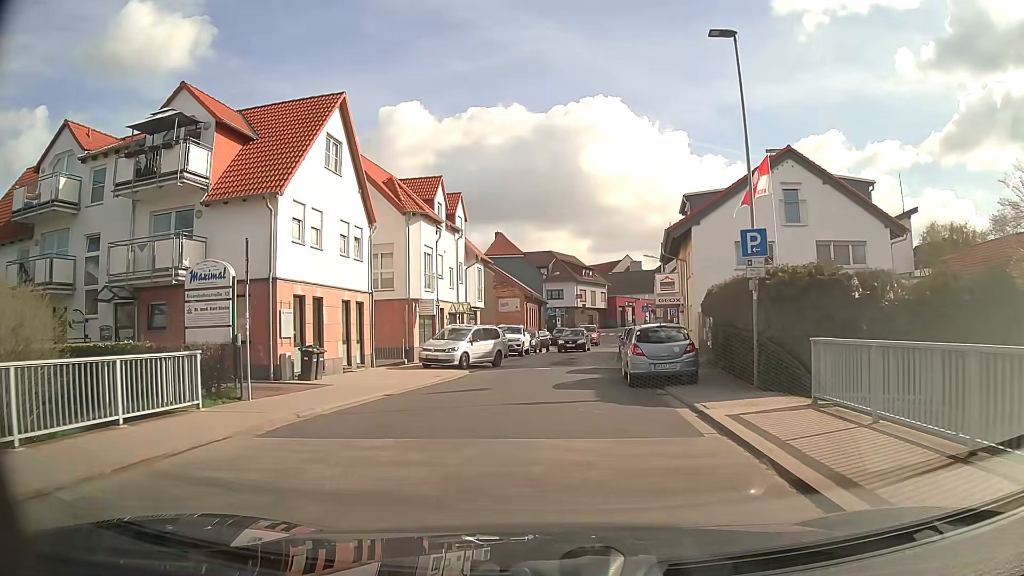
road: unclassified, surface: asphalt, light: Day
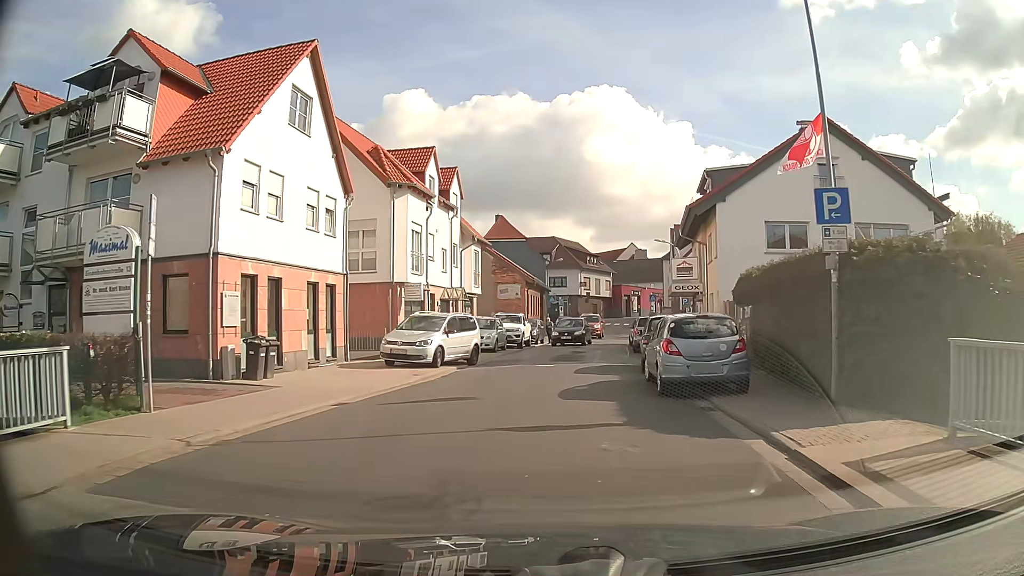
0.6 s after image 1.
(0.0, +4.0) m; 0°
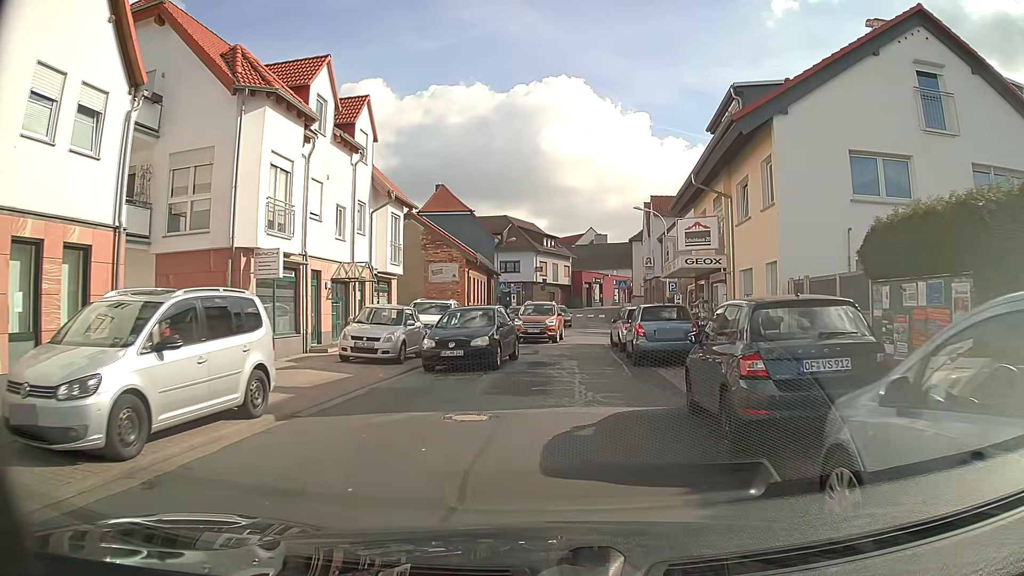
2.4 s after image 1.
(+0.3, +11.4) m; +3°
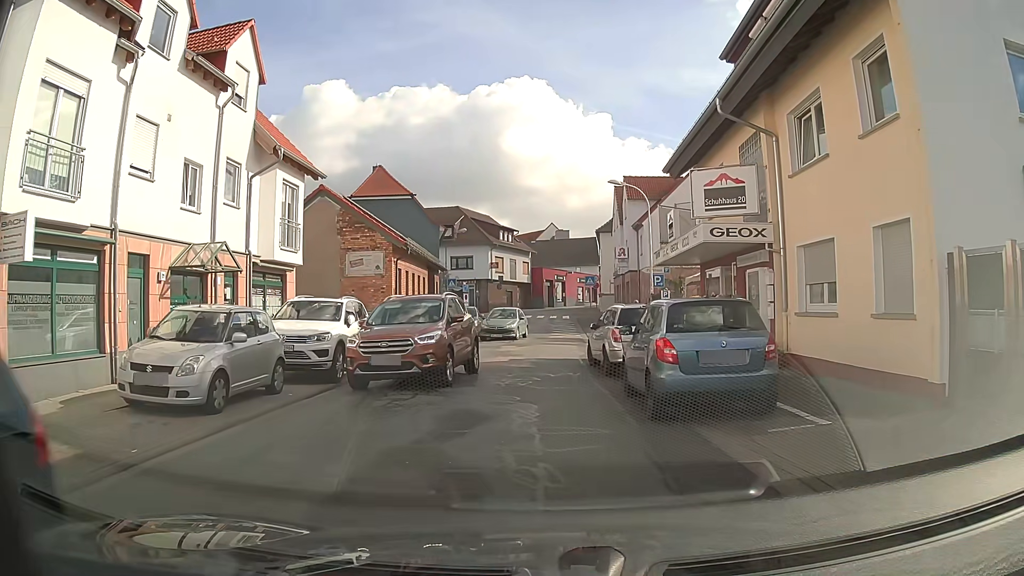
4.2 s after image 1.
(+0.4, +7.9) m; +4°
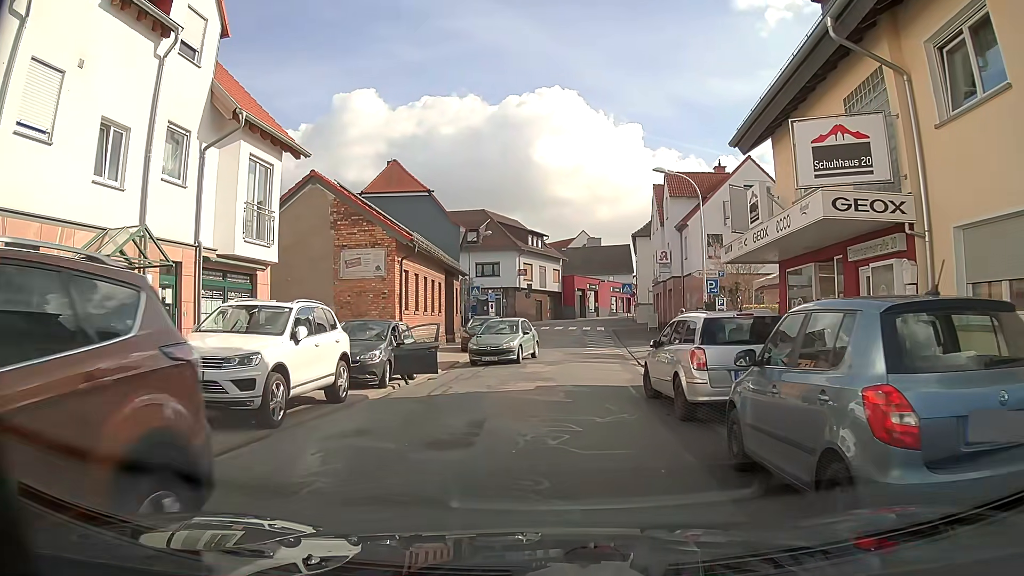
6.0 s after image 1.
(-0.1, +4.8) m; -1°
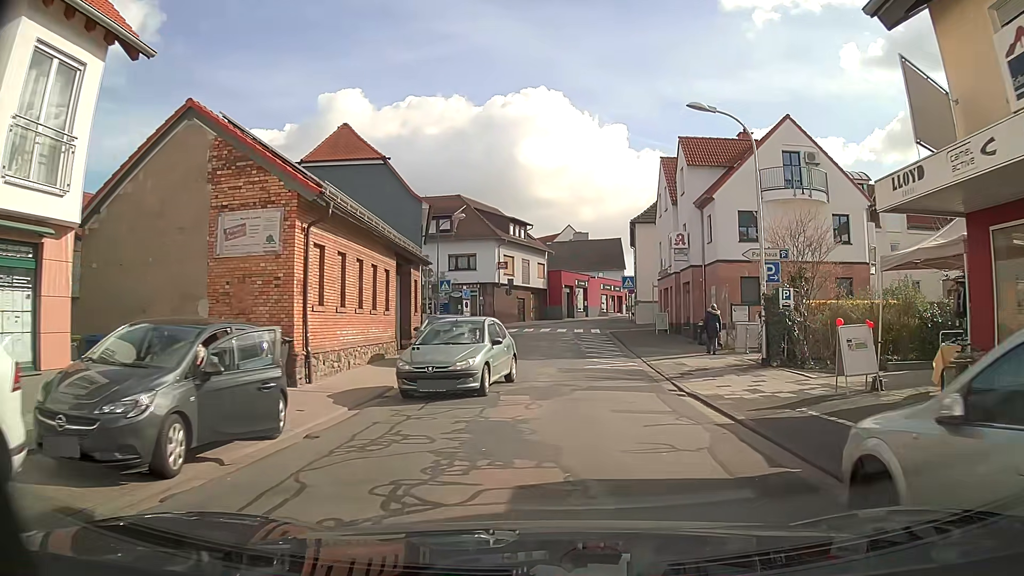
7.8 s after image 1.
(-0.3, +9.0) m; 0°
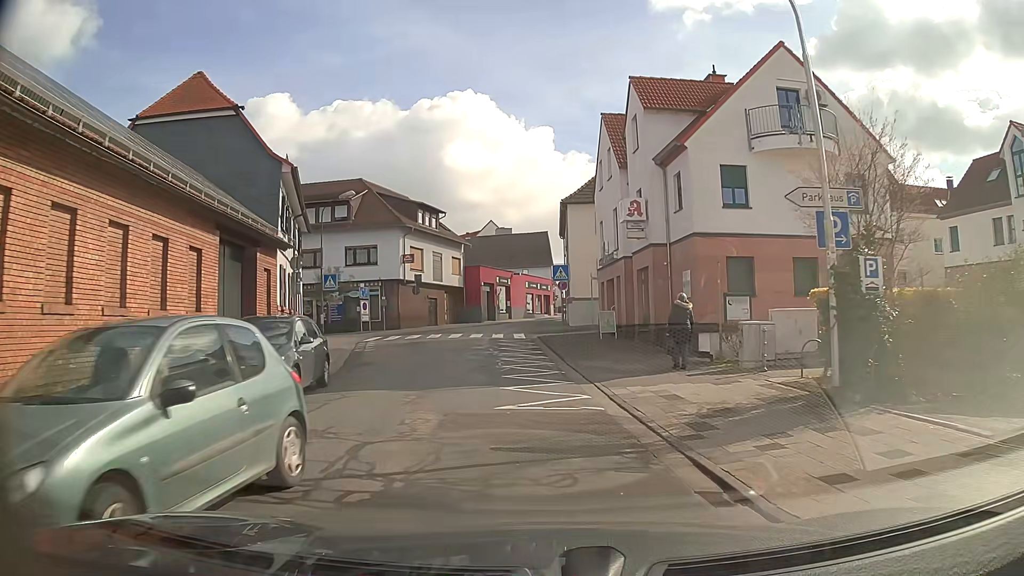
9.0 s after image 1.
(+0.6, +9.2) m; +7°
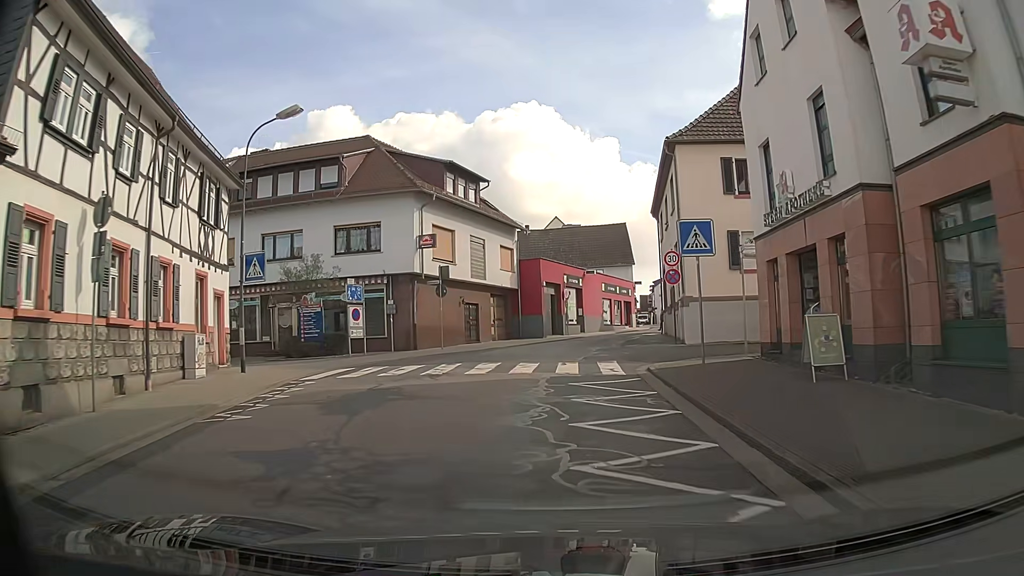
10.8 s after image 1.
(-1.2, +16.2) m; -7°
